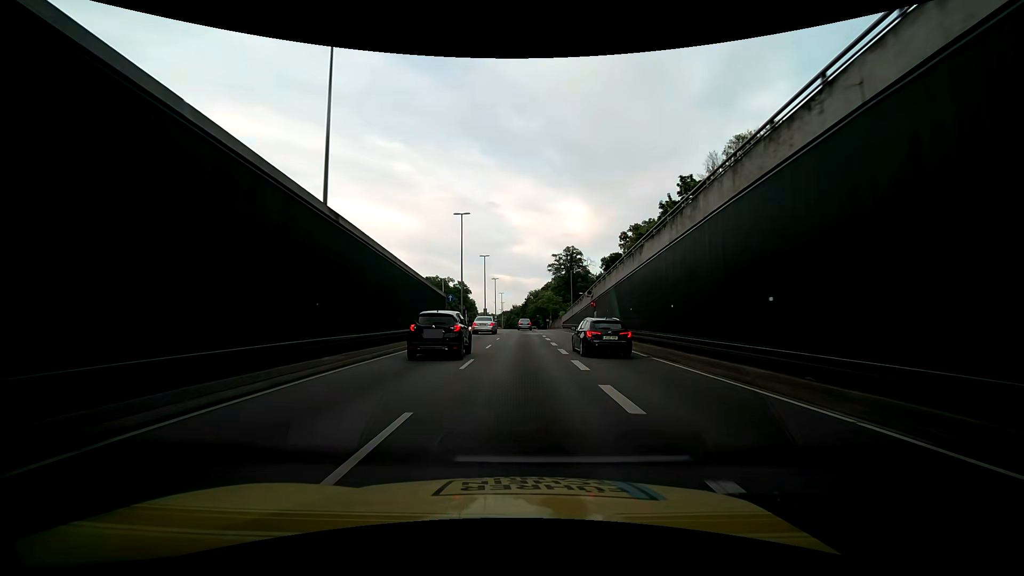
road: secondary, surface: asphalt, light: Day
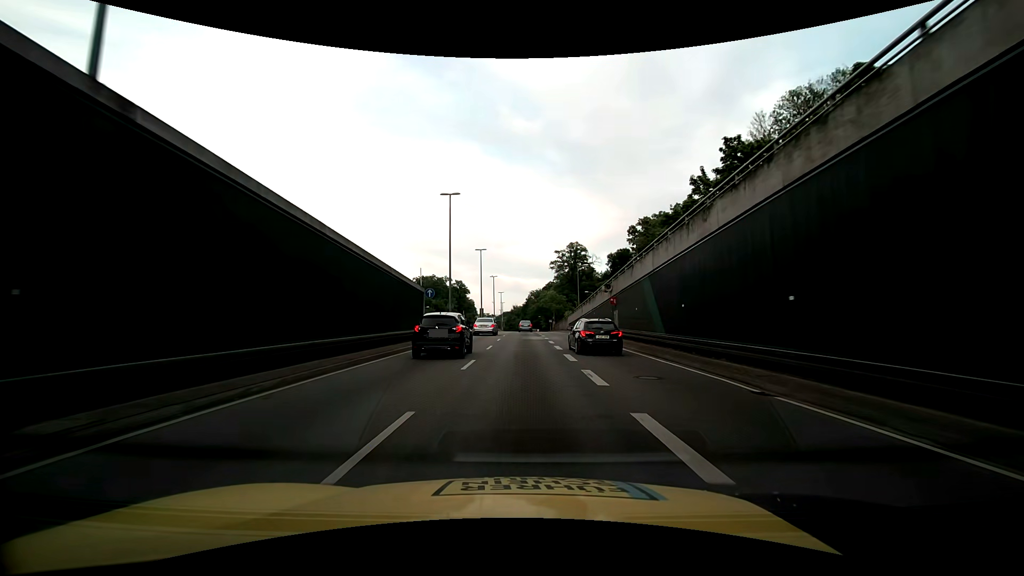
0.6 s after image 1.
(-0.2, +8.9) m; -2°
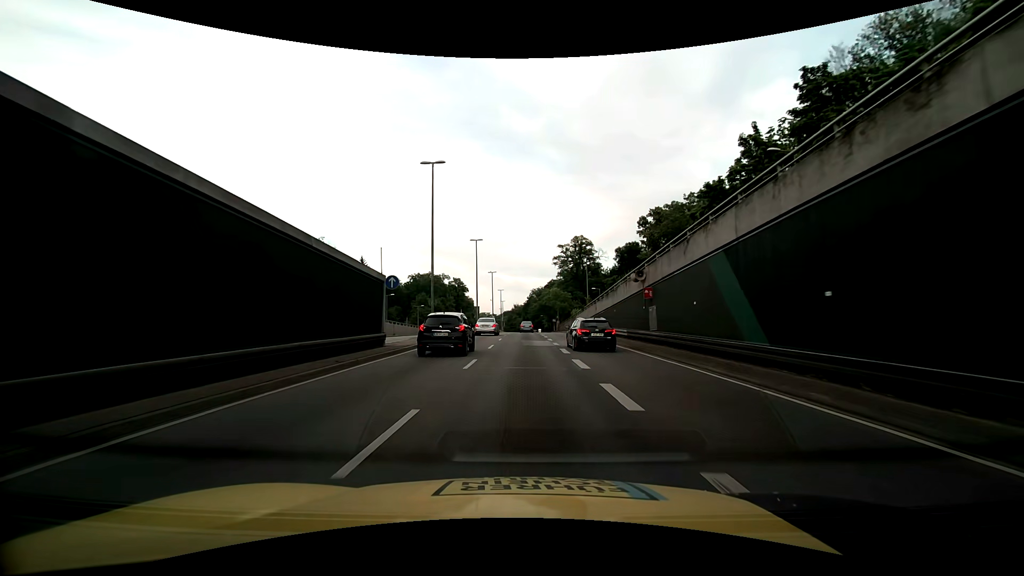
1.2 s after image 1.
(0.0, +8.9) m; 0°
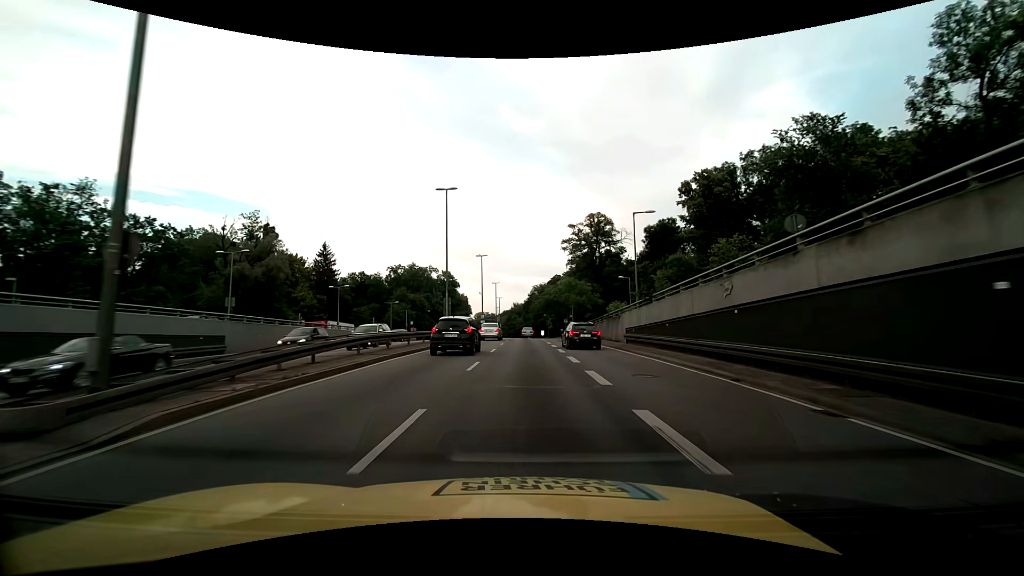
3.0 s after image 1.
(-0.1, +27.0) m; 0°
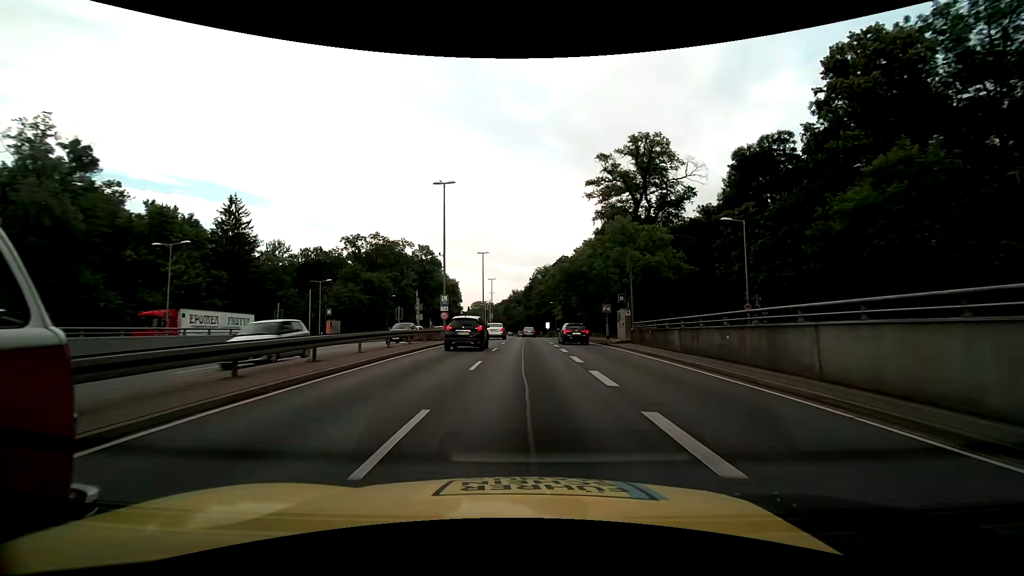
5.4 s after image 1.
(-0.1, +36.4) m; 0°
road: trunk_link
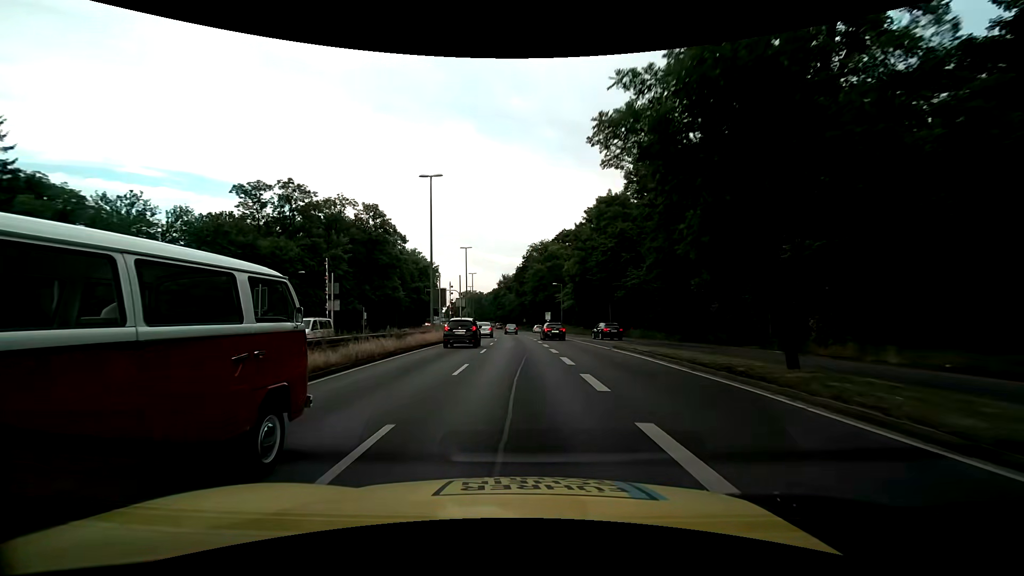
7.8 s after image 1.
(+0.2, +36.9) m; +1°
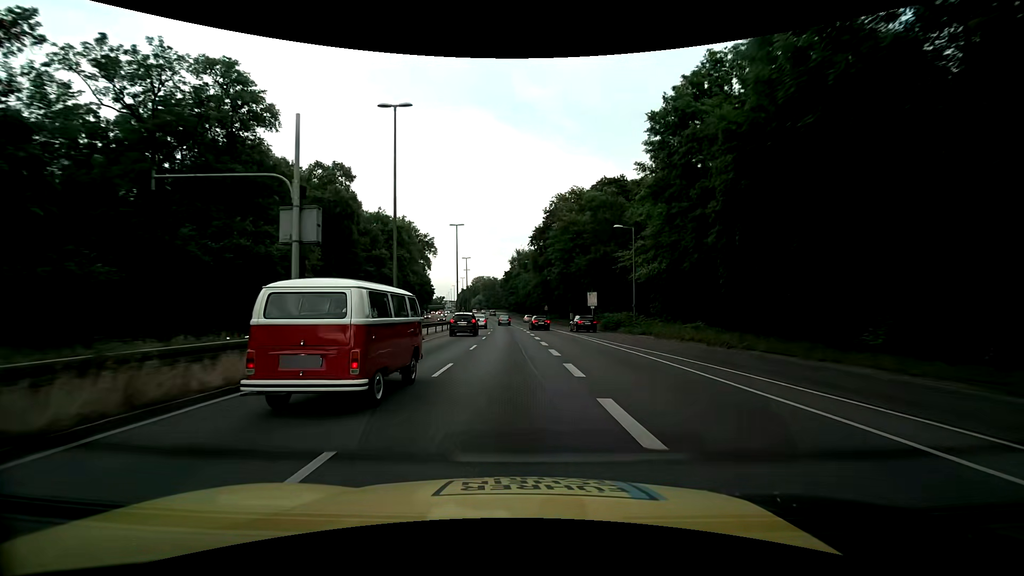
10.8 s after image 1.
(-0.8, +46.6) m; -2°
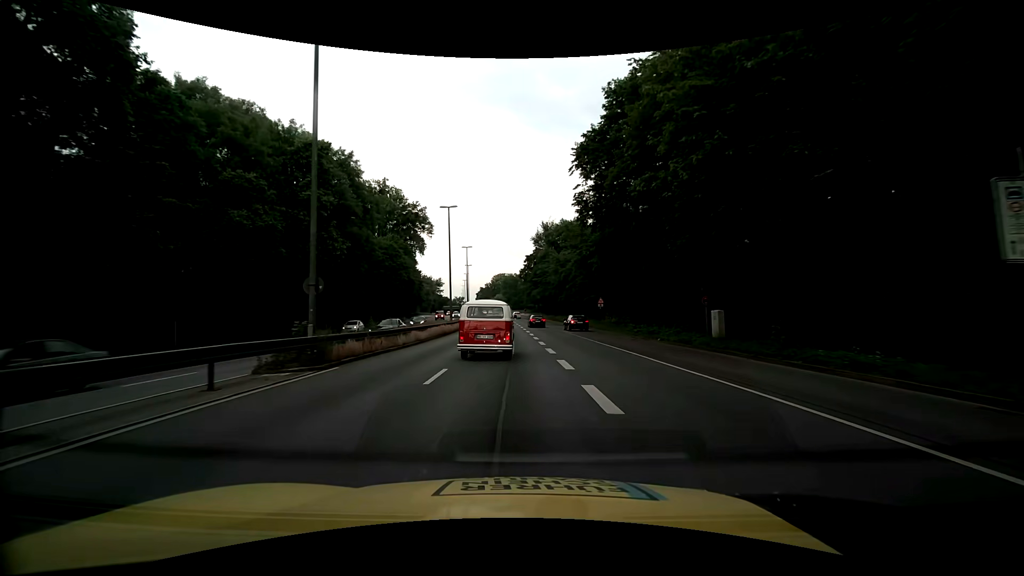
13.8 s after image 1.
(-1.4, +46.2) m; -3°
(0, +10) (0, +20) (0, +30) (-1, +40) (-1, +50) (-2, +60) (-2, +70) (-3, +80) (-4, +90) (-5, +100) m
